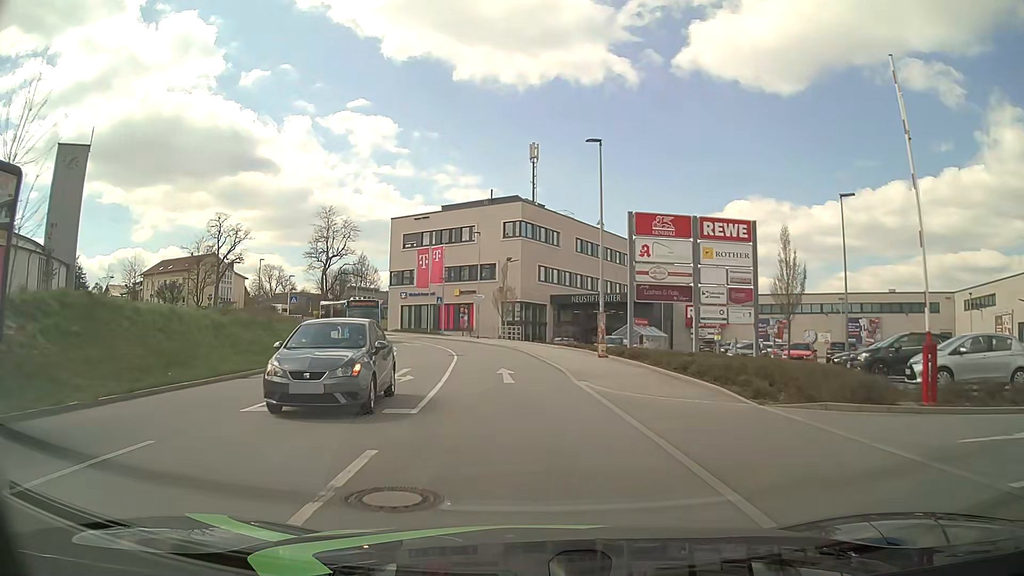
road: tertiary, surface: asphalt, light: Day
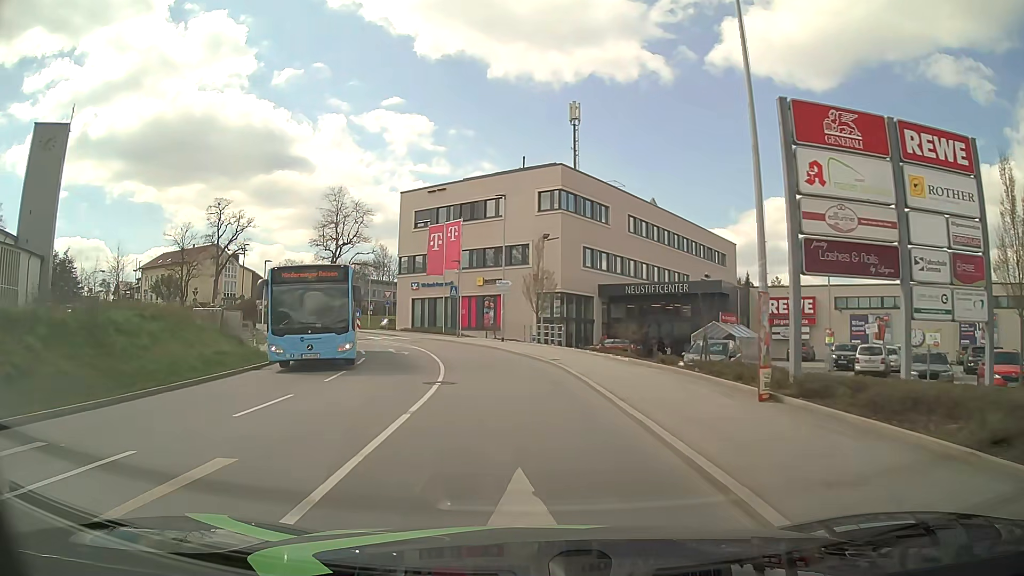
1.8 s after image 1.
(-0.4, +14.4) m; -4°
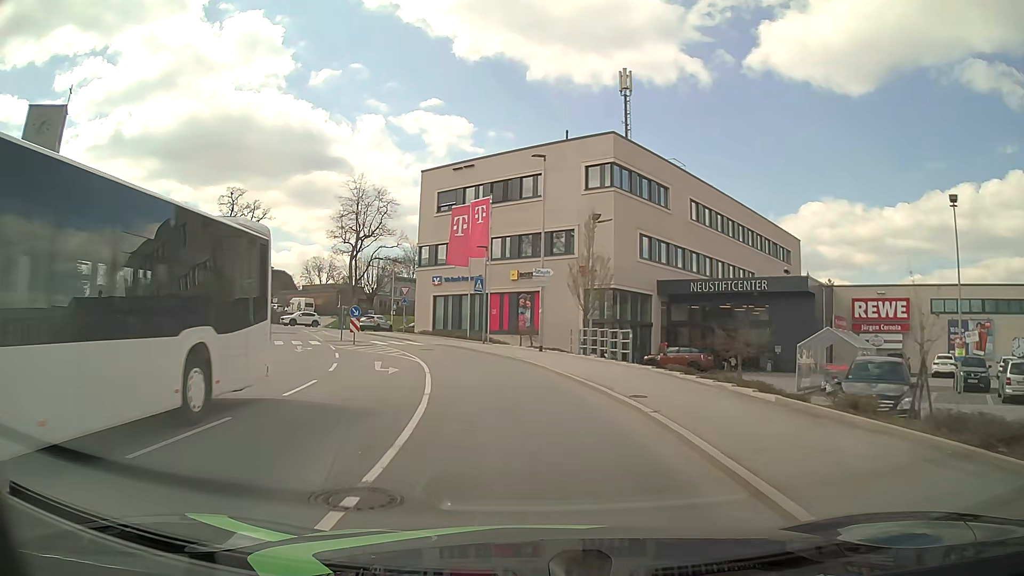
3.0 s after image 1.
(-0.2, +9.6) m; -2°
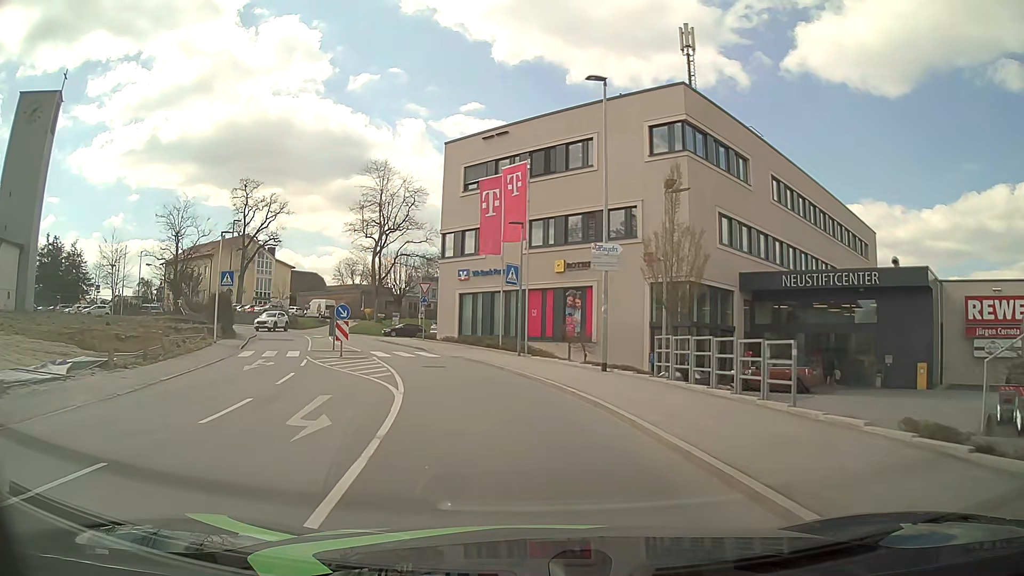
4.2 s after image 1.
(-0.4, +9.7) m; -4°
